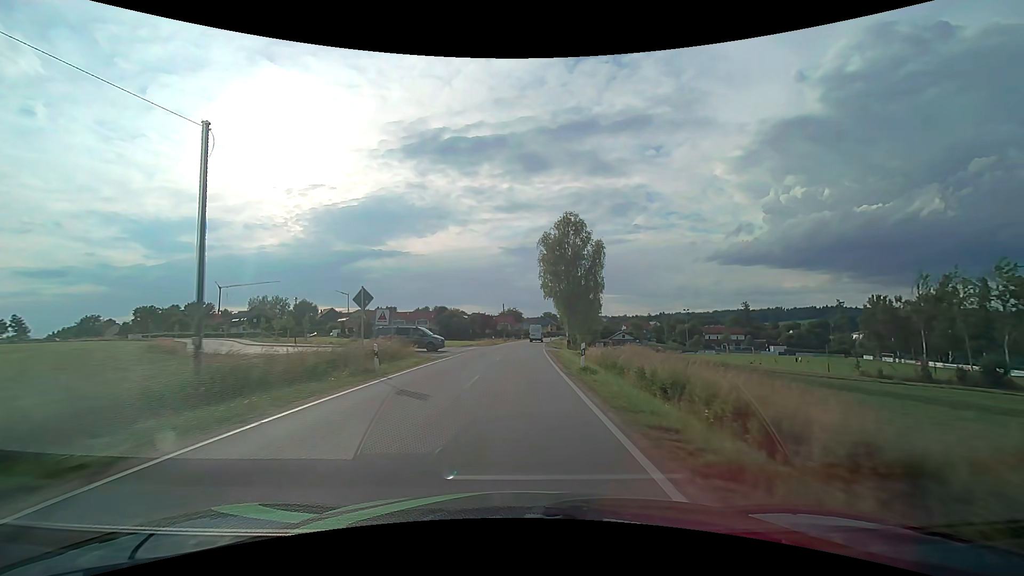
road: tertiary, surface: asphalt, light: Day
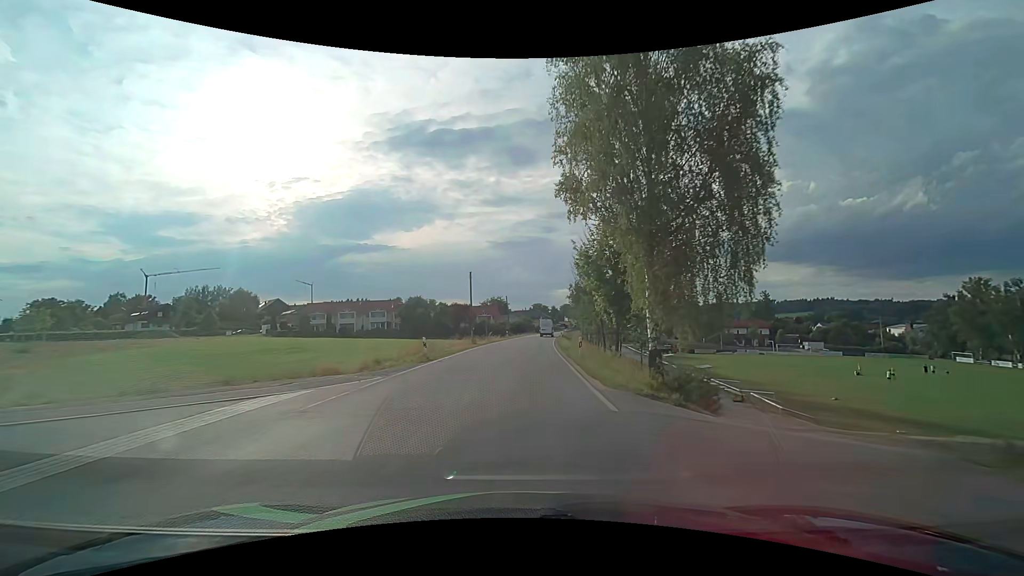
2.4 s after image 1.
(+0.6, +39.1) m; +2°
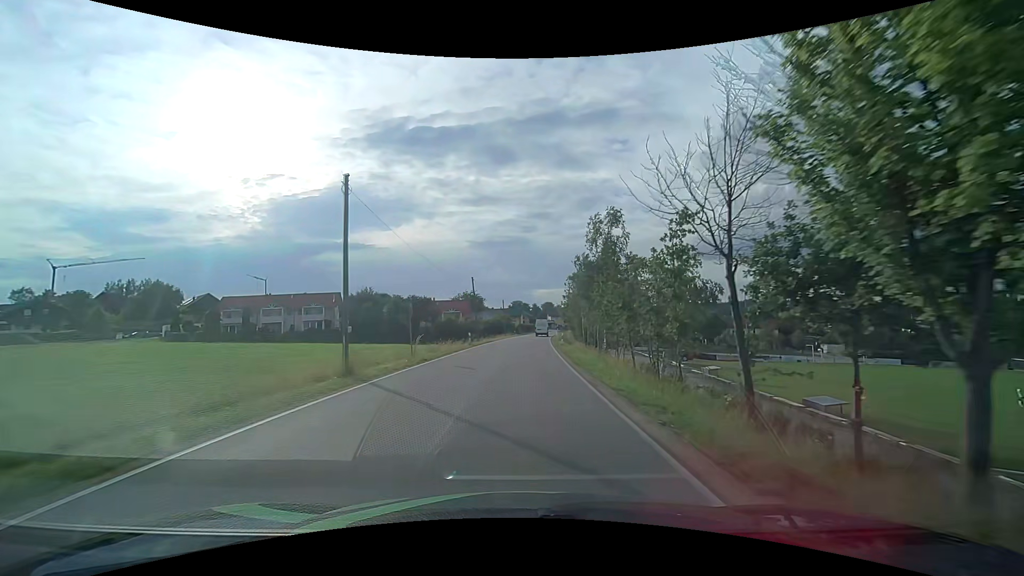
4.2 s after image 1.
(+0.6, +27.7) m; +3°
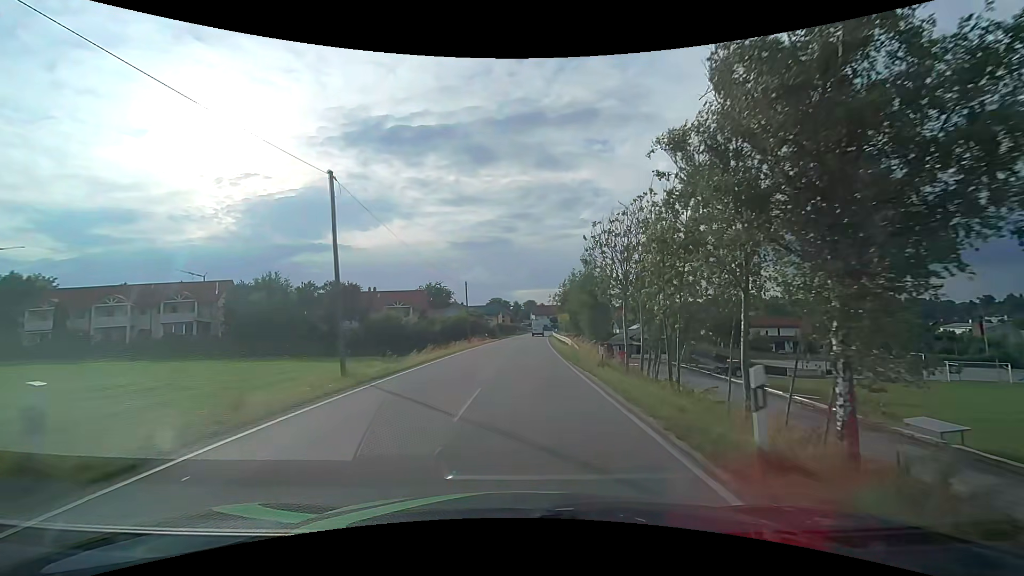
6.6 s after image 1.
(+0.5, +33.6) m; +2°
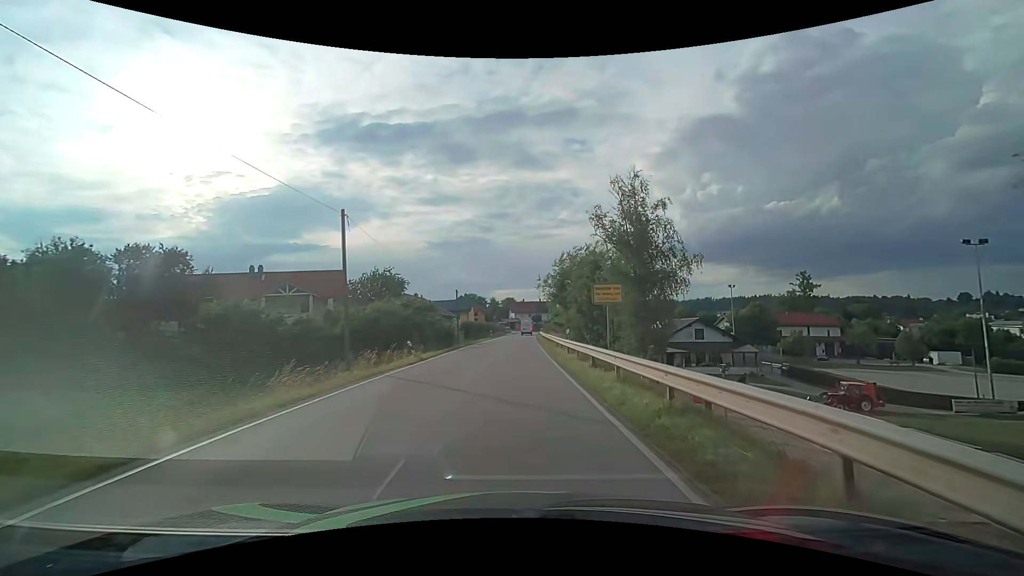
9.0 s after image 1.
(+0.5, +29.7) m; +2°
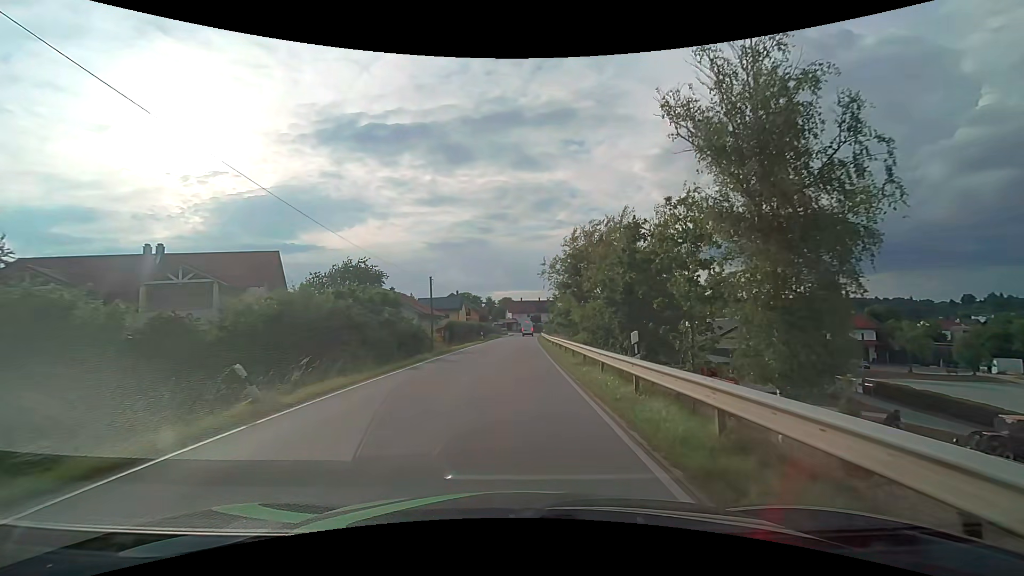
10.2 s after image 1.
(0.0, +14.1) m; 0°
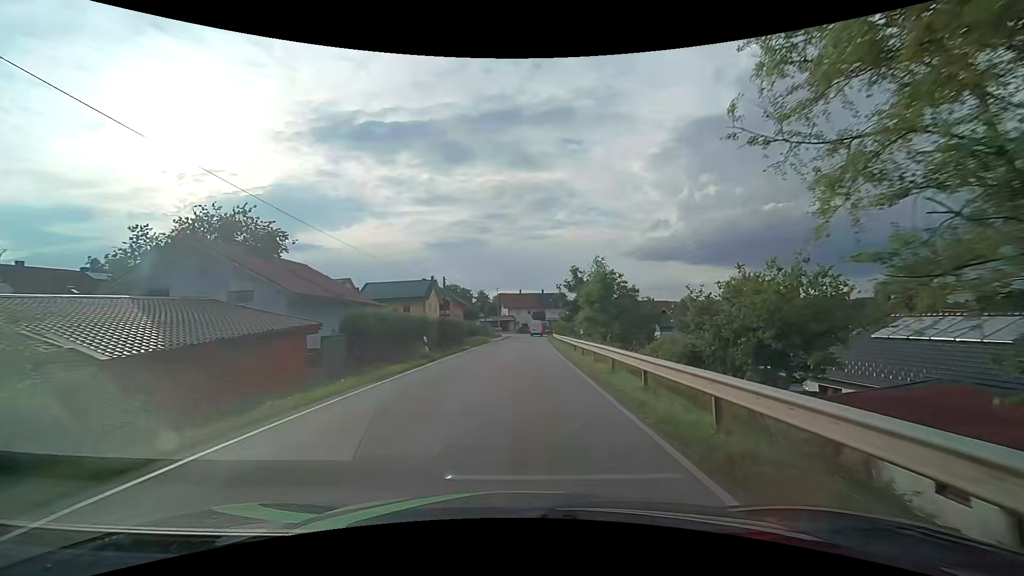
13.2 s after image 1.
(-0.1, +35.1) m; 0°
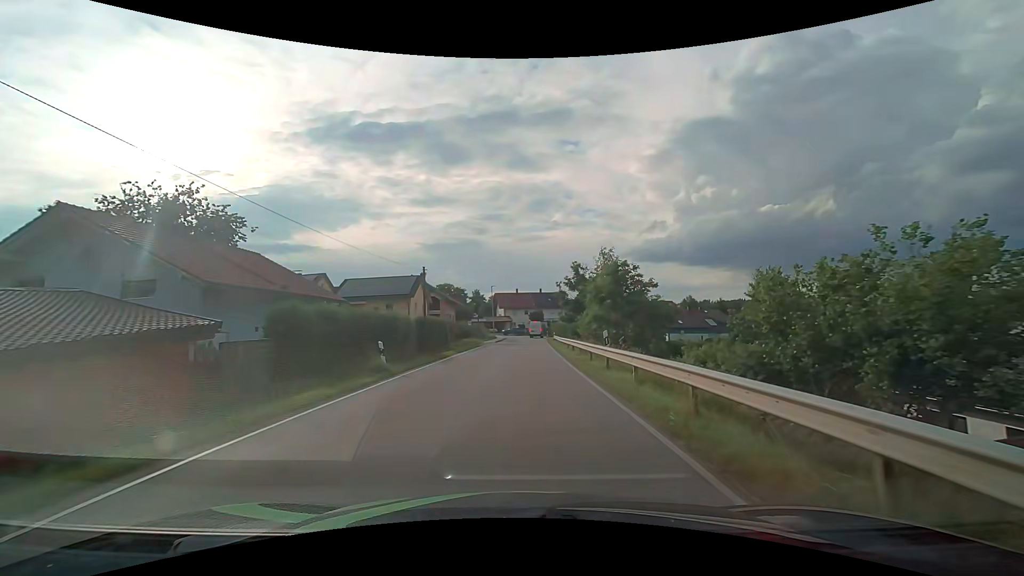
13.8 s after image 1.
(0.0, +7.1) m; 0°
(0, +10) (0, +20) (+1, +30) (+1, +40) (+1, +50) (+2, +60) (+2, +70) (+3, +80) (+4, +90) (+6, +100) m
